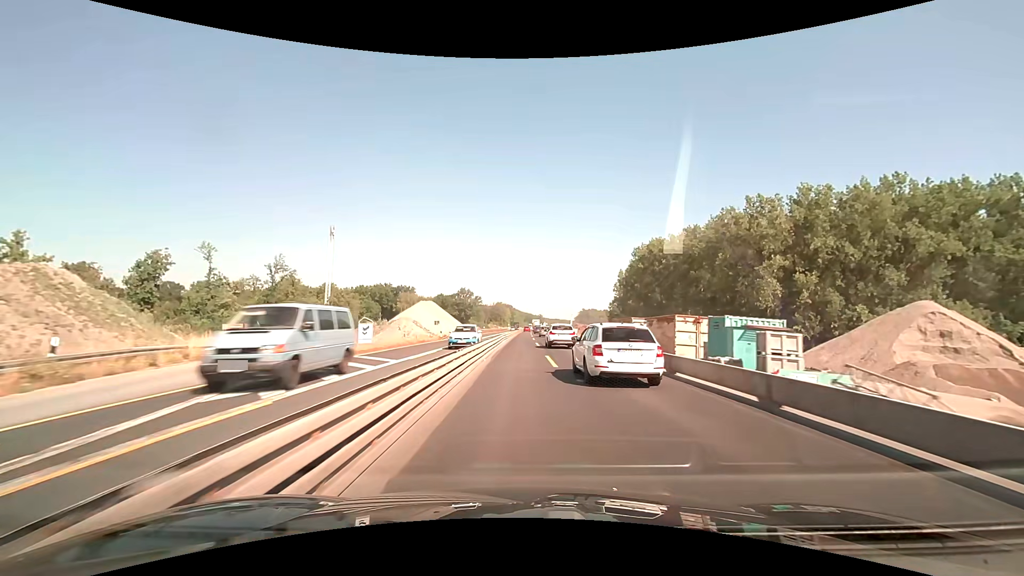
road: motorway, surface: asphalt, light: Day
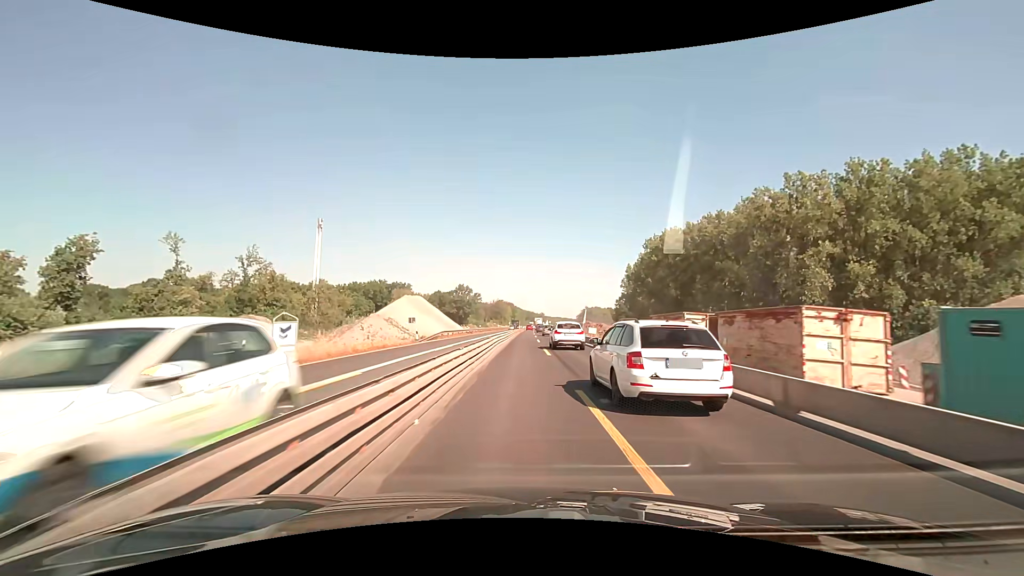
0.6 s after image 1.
(0.0, +12.7) m; 0°
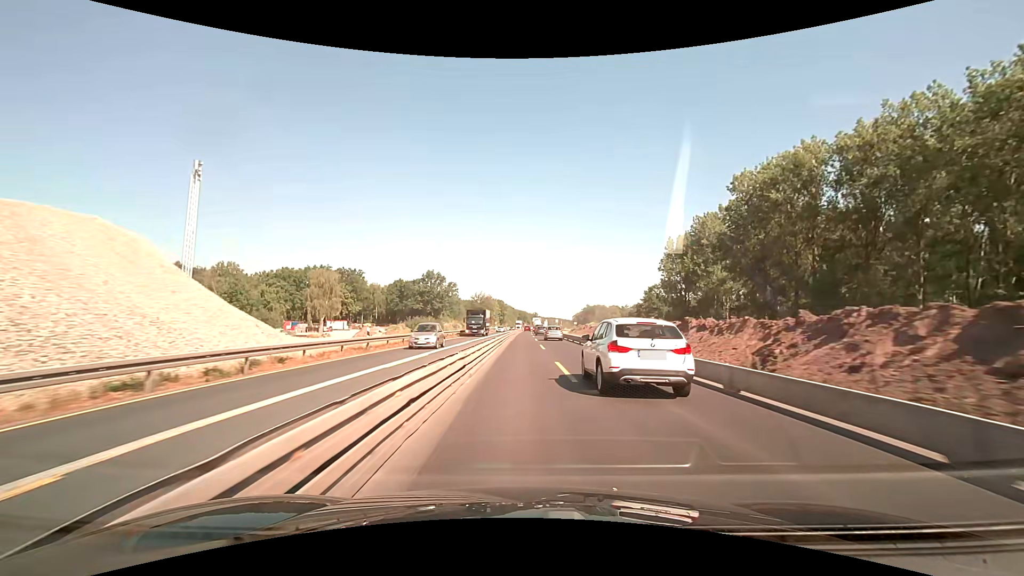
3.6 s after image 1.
(+0.2, +63.6) m; +1°
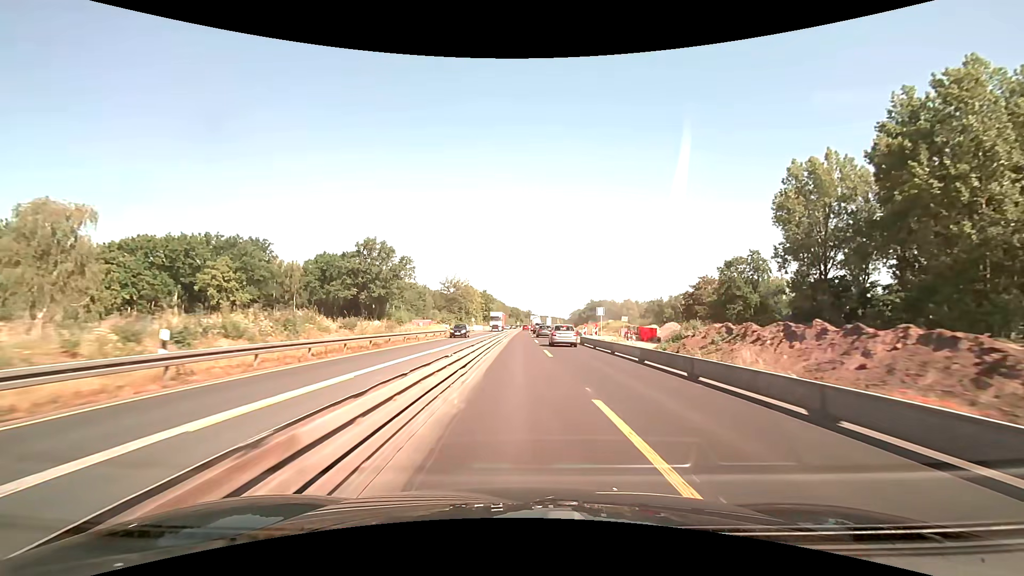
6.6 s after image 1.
(0.0, +63.7) m; +1°
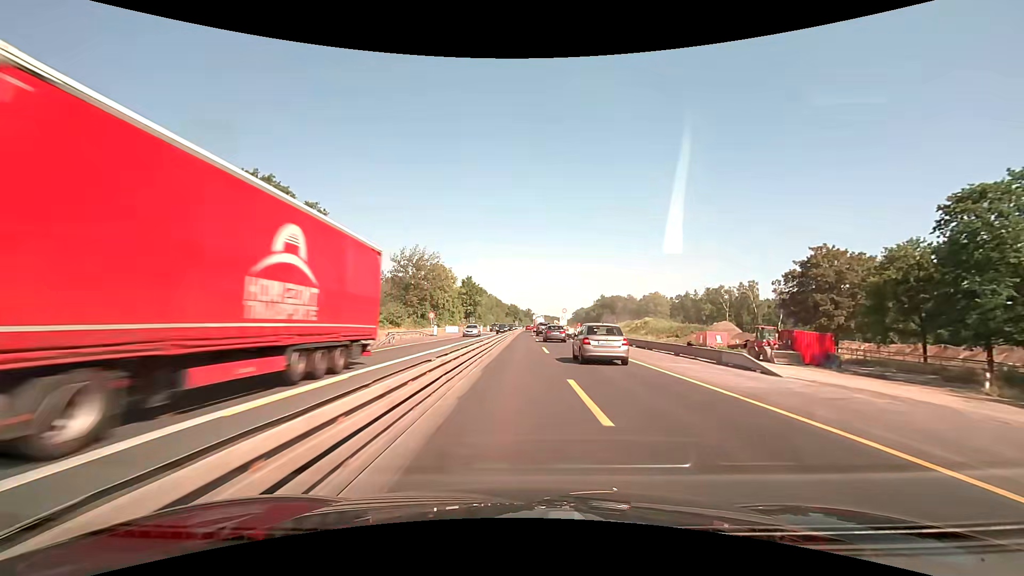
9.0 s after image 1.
(+0.2, +50.9) m; 0°
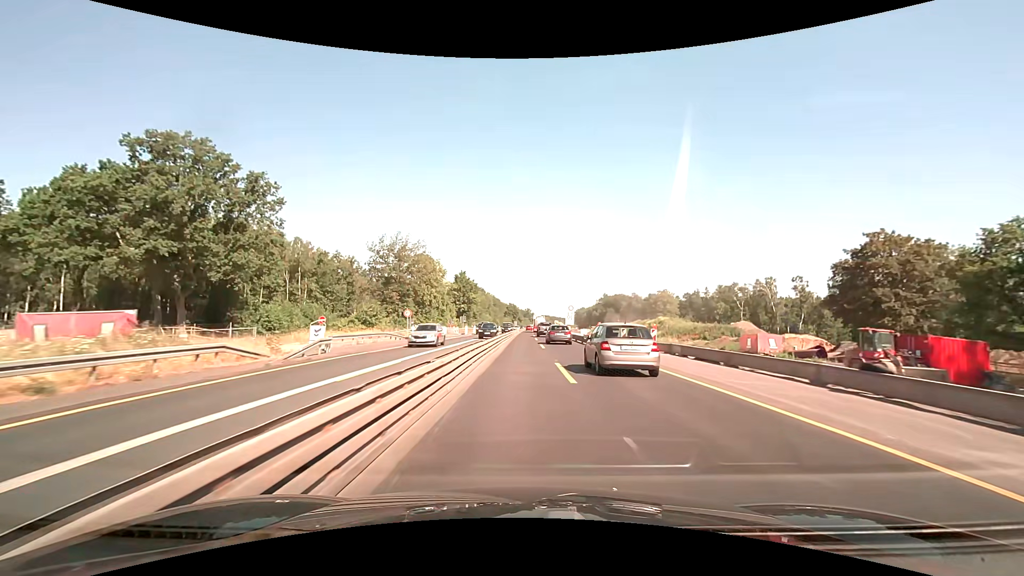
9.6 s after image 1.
(0.0, +12.7) m; 0°
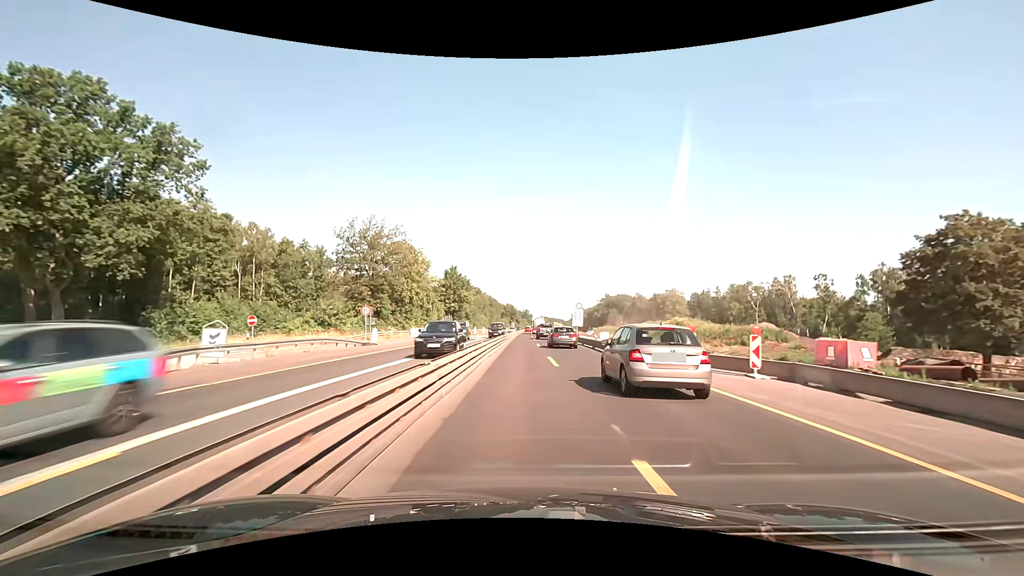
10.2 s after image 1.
(+0.1, +12.7) m; 0°
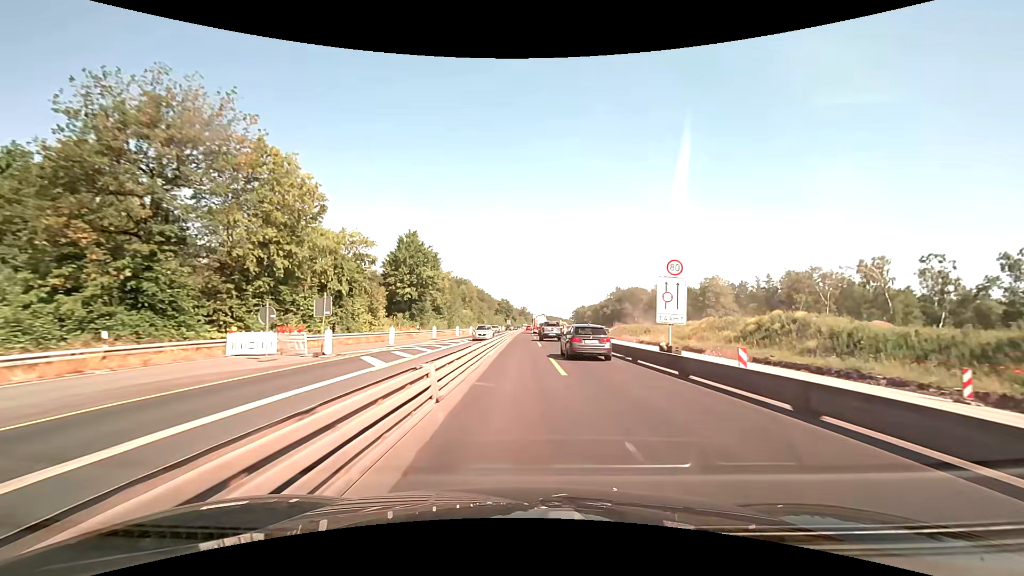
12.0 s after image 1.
(0.0, +38.2) m; 0°
(0, +10) (0, +20) (0, +30) (0, +40) (0, +50) (0, +60) (0, +70) (+1, +80) (+1, +90) (+1, +100) m
